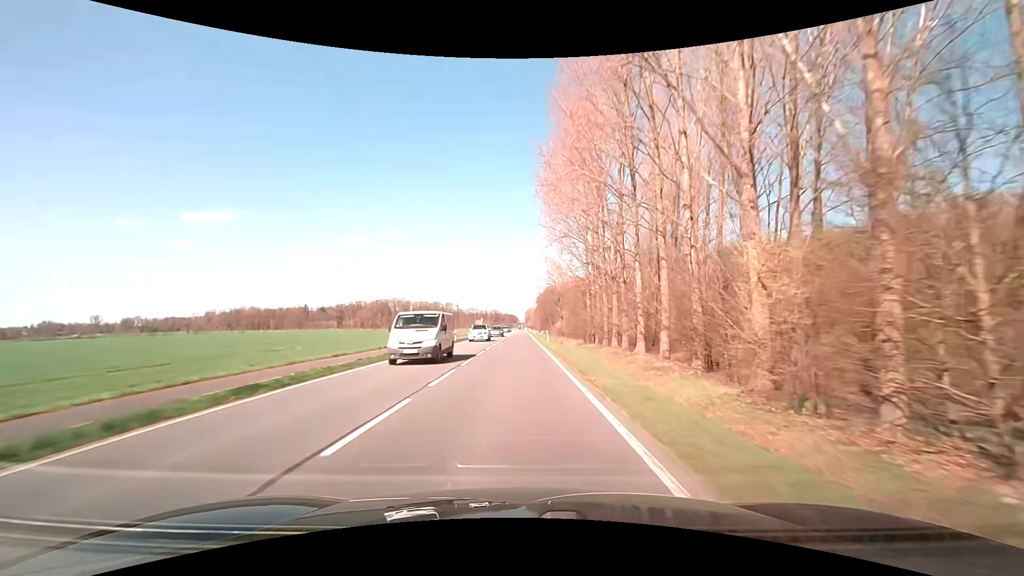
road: primary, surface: asphalt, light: Day
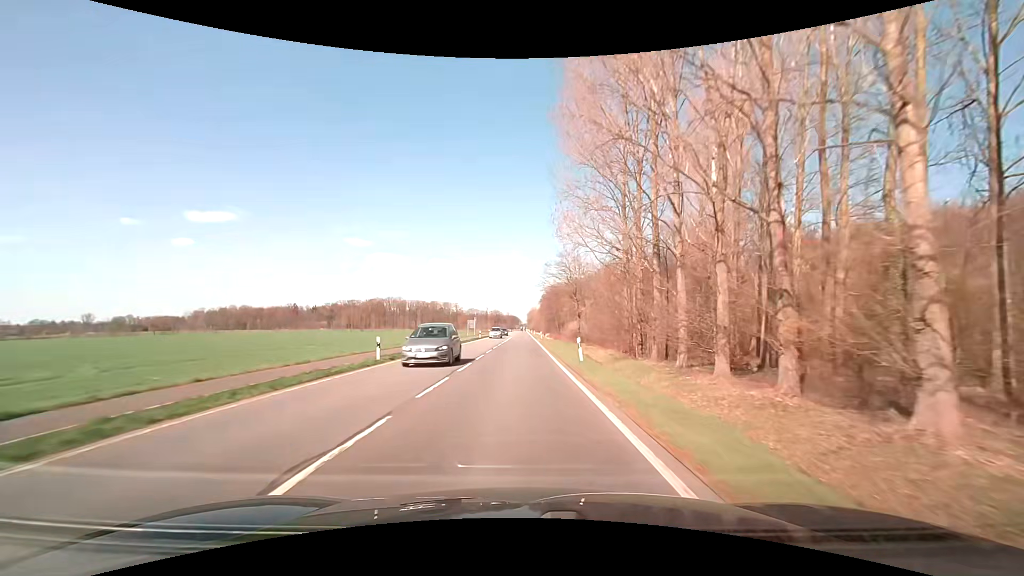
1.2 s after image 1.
(-0.2, +25.9) m; -1°
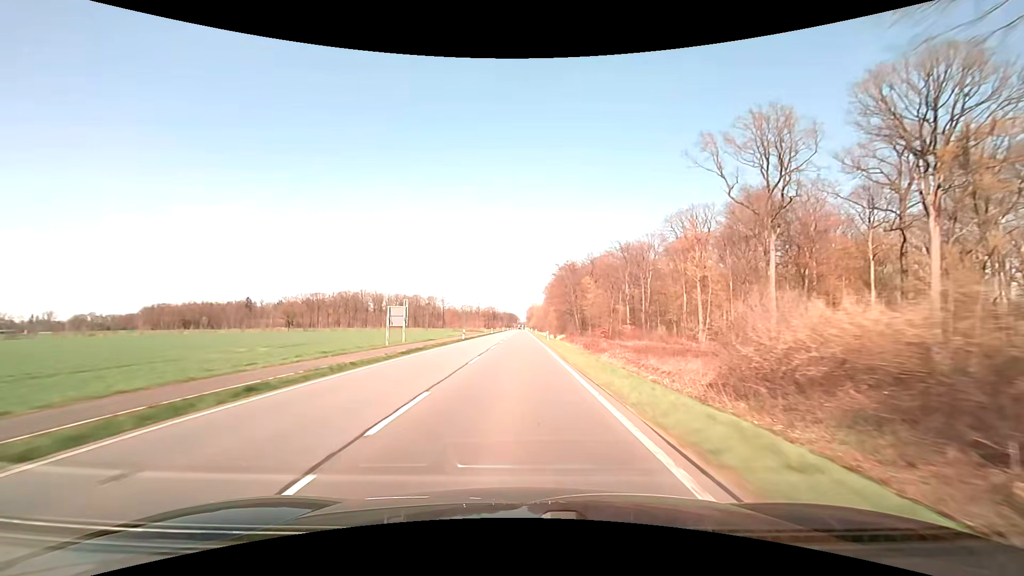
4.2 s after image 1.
(+0.2, +69.7) m; 0°
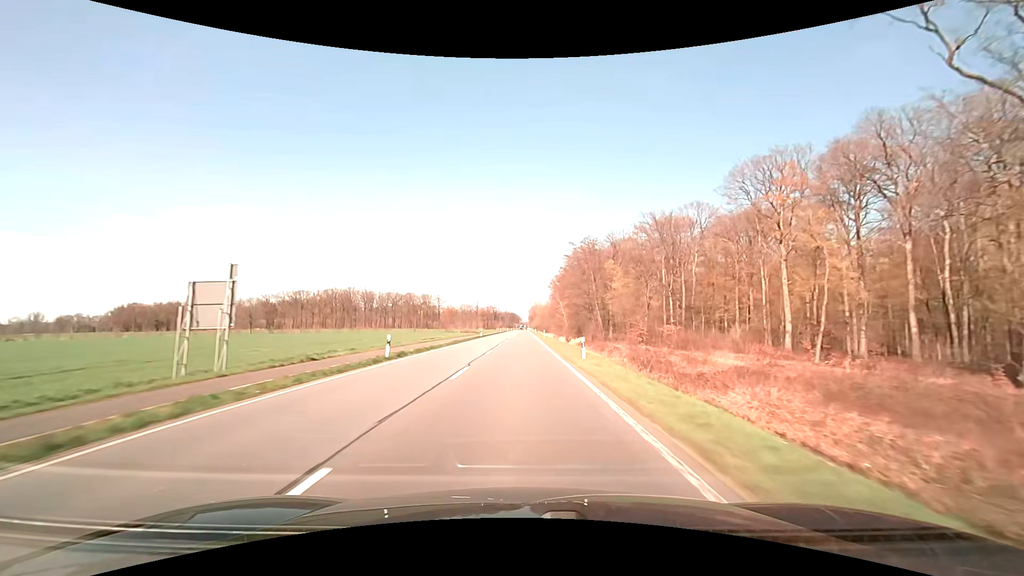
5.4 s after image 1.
(-0.1, +29.6) m; 0°
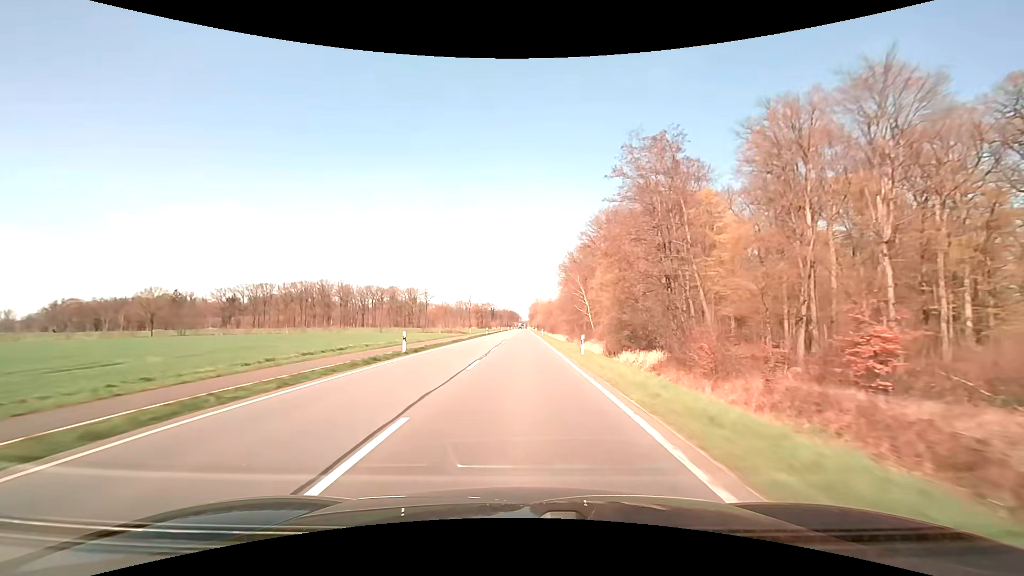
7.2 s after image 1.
(-0.1, +45.6) m; 0°
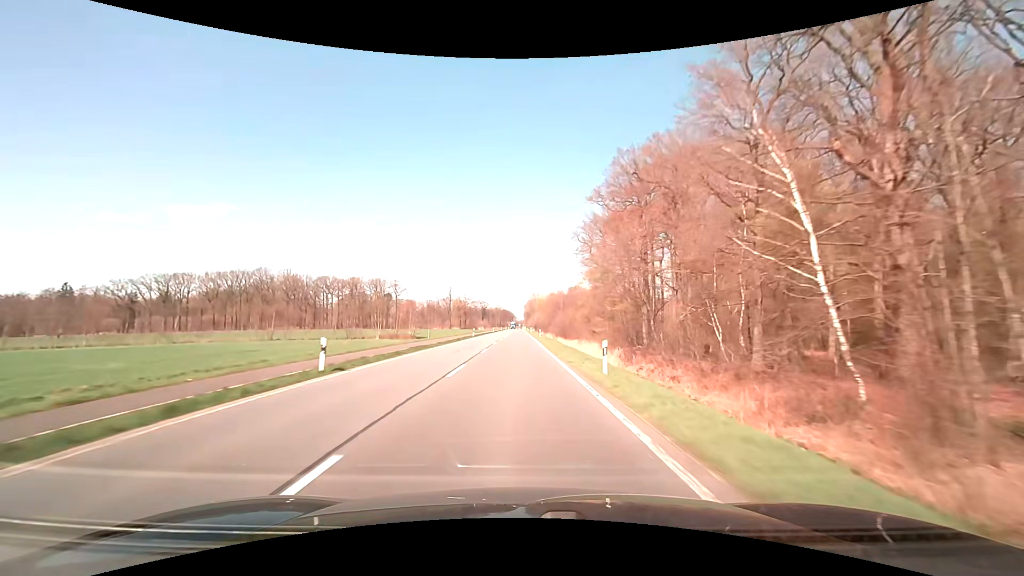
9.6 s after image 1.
(+0.3, +62.0) m; +1°
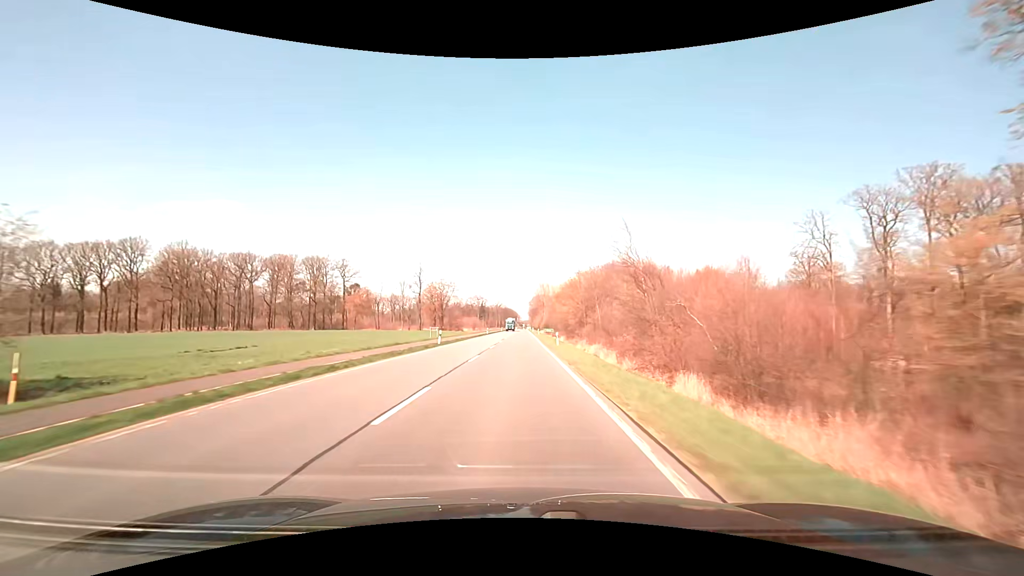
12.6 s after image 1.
(-0.5, +78.3) m; -1°
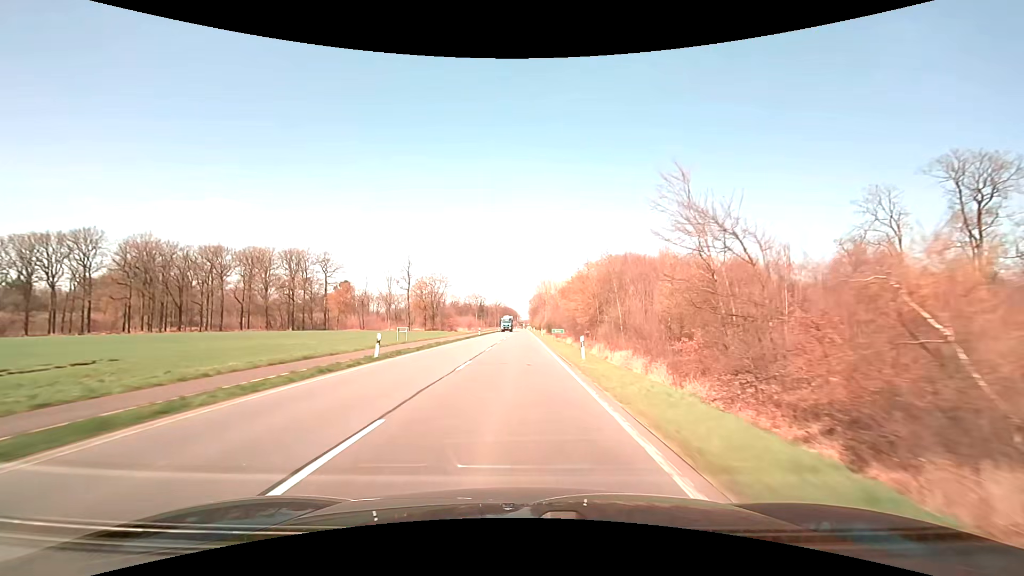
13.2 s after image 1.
(0.0, +15.7) m; 0°
(0, +10) (0, +20) (0, +30) (0, +40) (0, +50) (0, +60) (0, +70) (0, +80) (0, +90) (-1, +100) m
